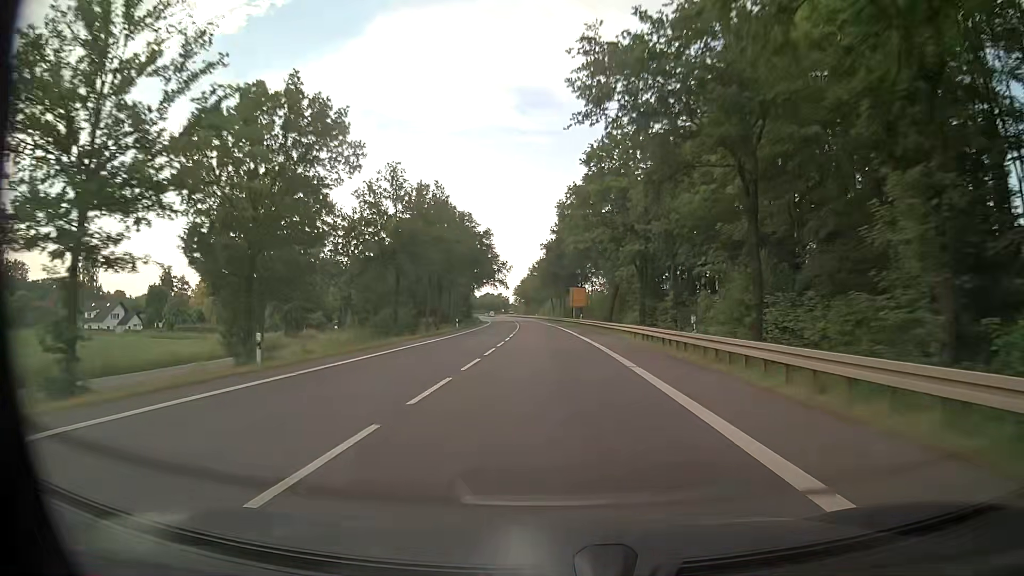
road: primary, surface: asphalt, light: Day
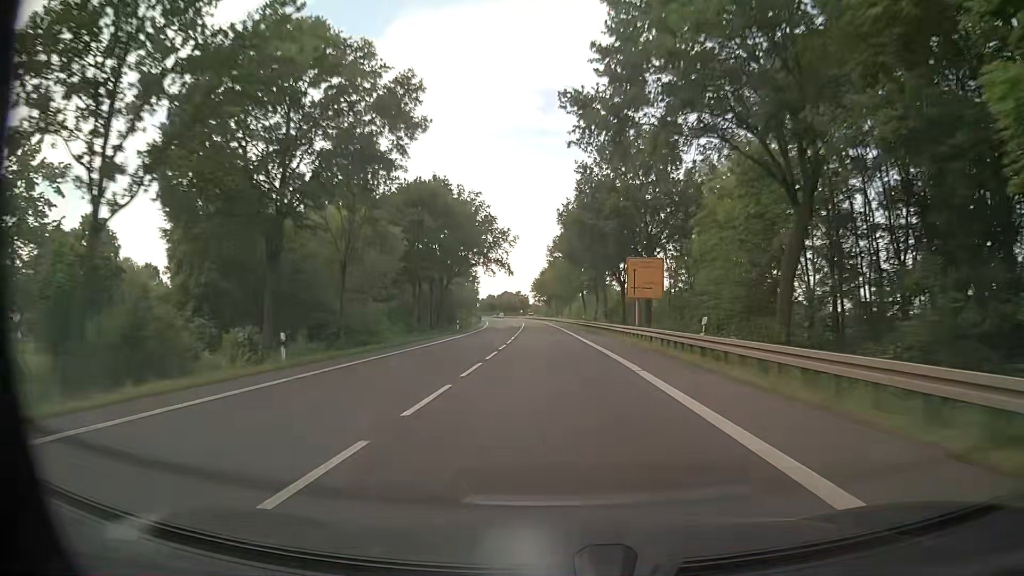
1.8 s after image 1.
(-0.9, +49.0) m; -2°
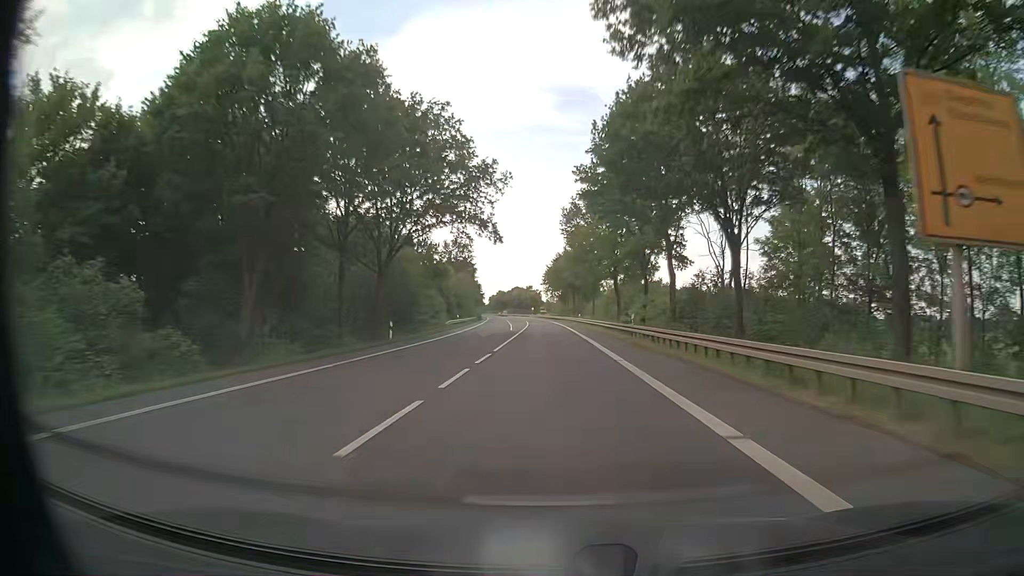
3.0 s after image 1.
(-0.3, +32.9) m; -1°
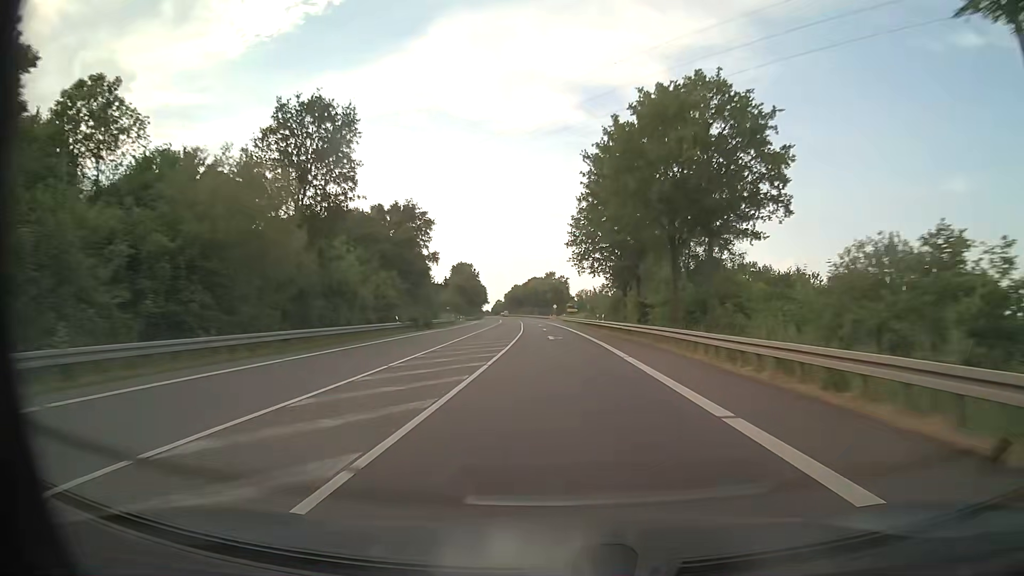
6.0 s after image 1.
(-1.6, +82.6) m; -2°
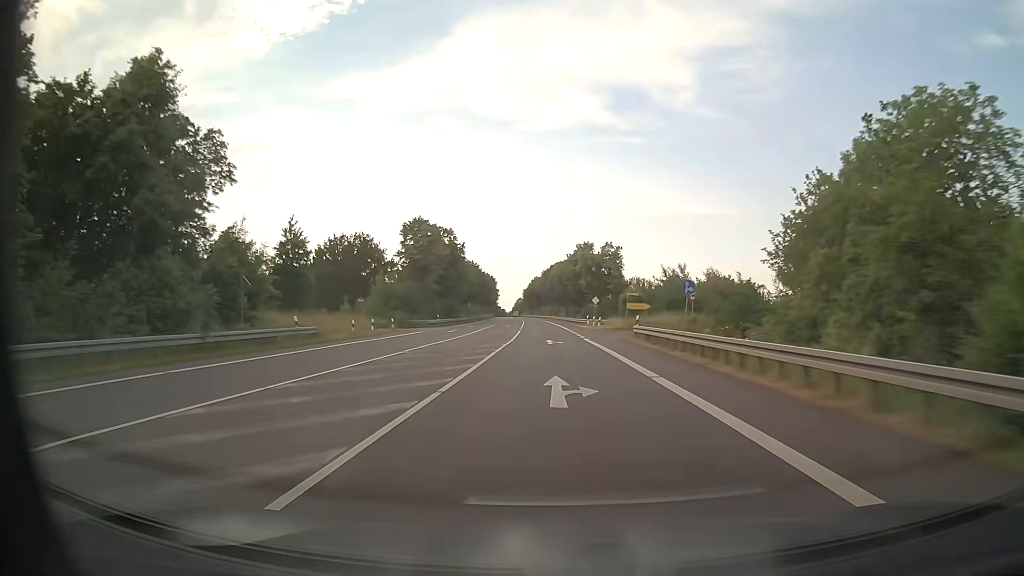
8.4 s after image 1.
(-1.4, +66.4) m; -2°
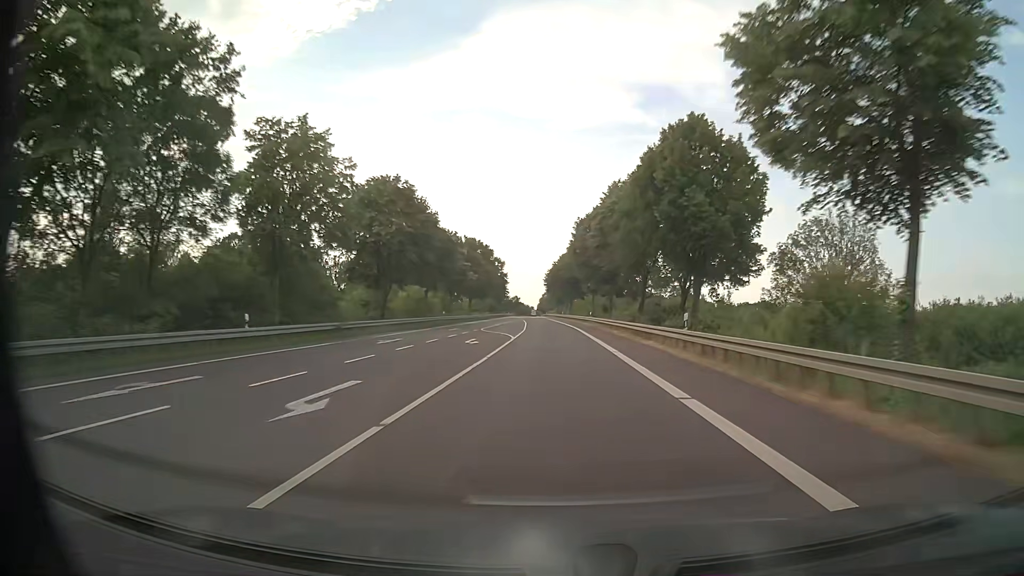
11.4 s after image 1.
(-2.0, +83.0) m; -3°
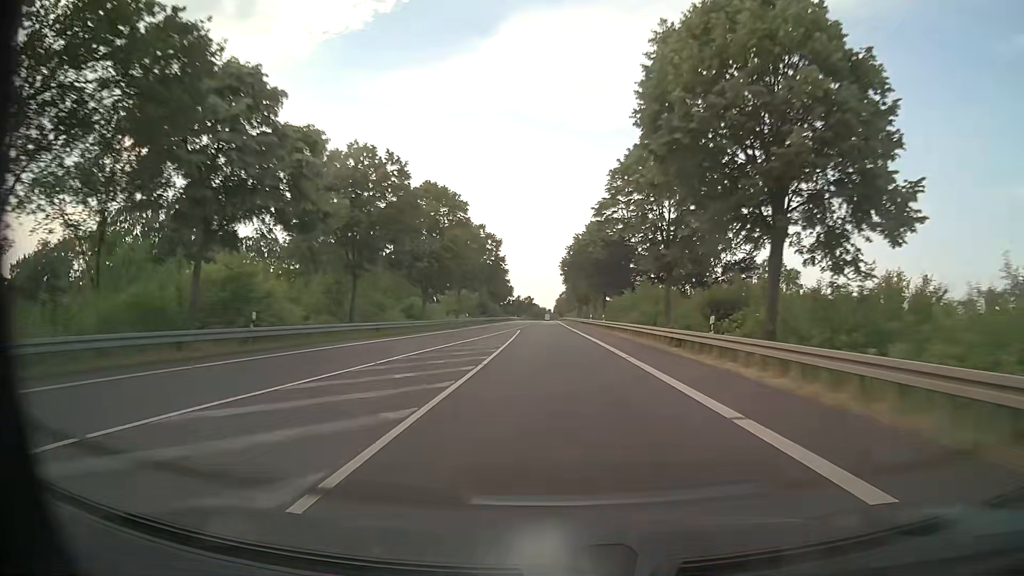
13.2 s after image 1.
(-0.6, +49.8) m; -2°
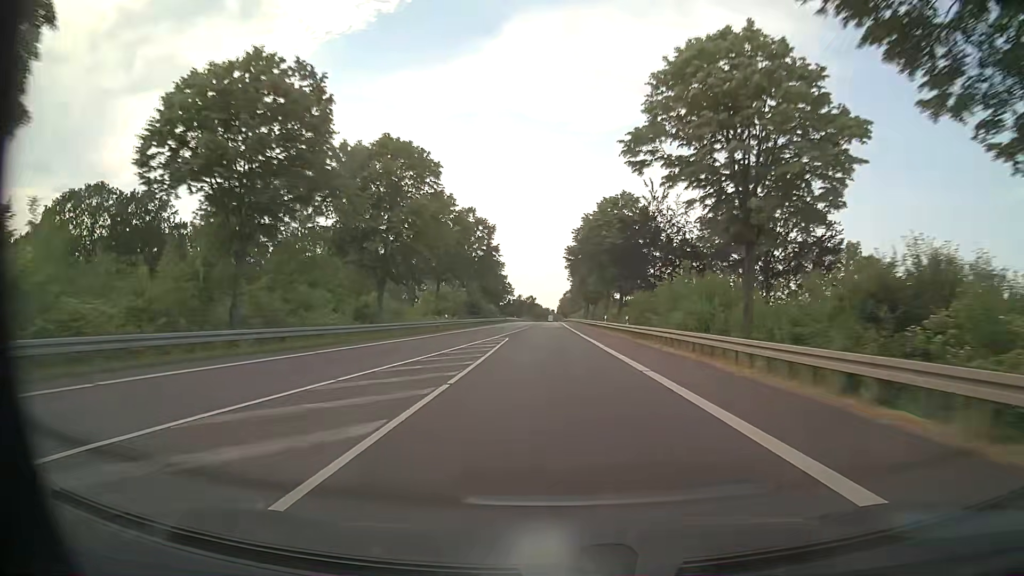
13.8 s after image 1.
(0.0, +16.6) m; 0°
(0, +10) (0, +20) (0, +30) (0, +40) (0, +50) (-1, +60) (-1, +70) (-1, +80) (-1, +90) (-1, +100) m
